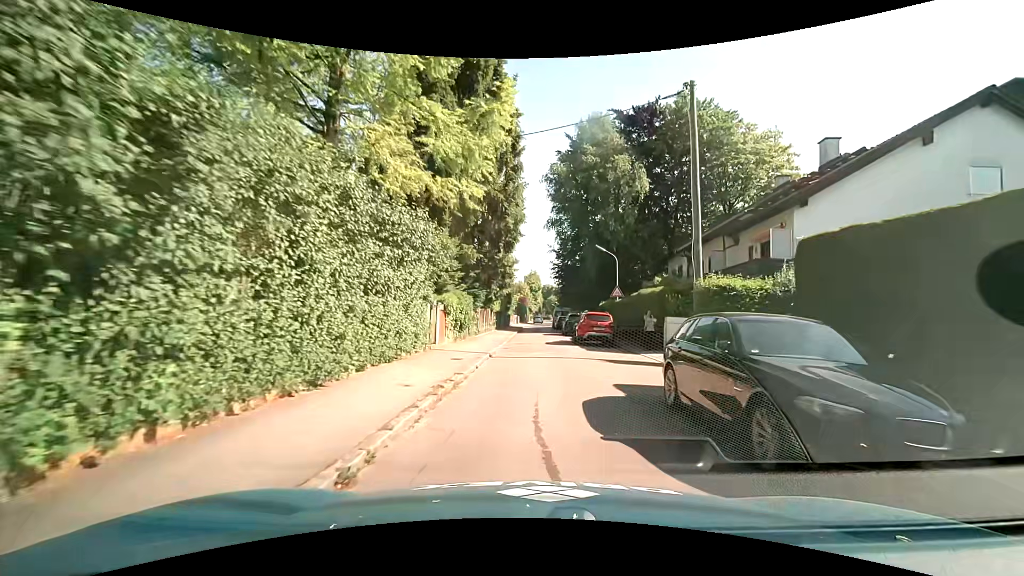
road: residential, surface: asphalt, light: Day
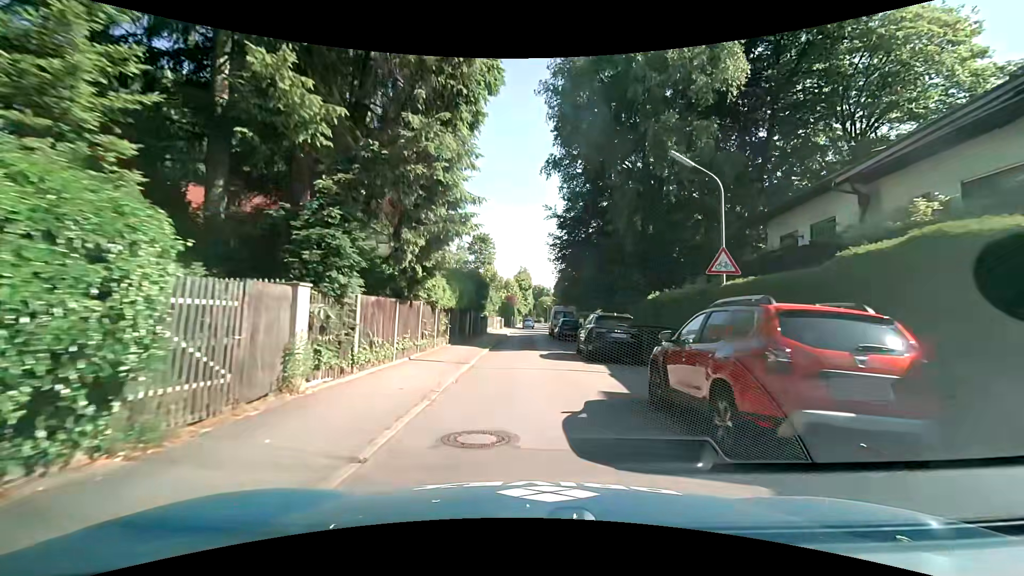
(0.0, +18.9) m; 0°
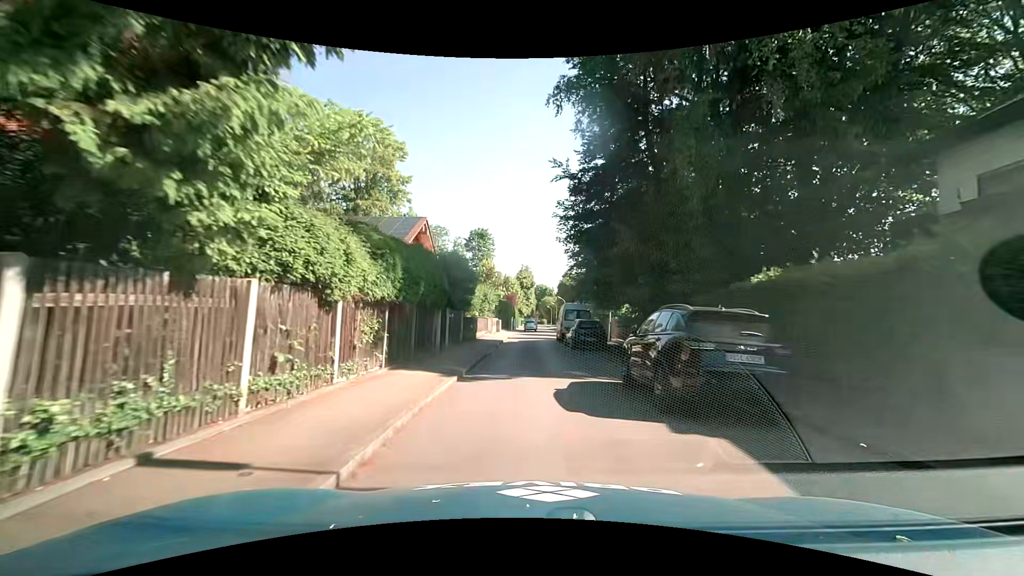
(+0.1, +9.3) m; +1°
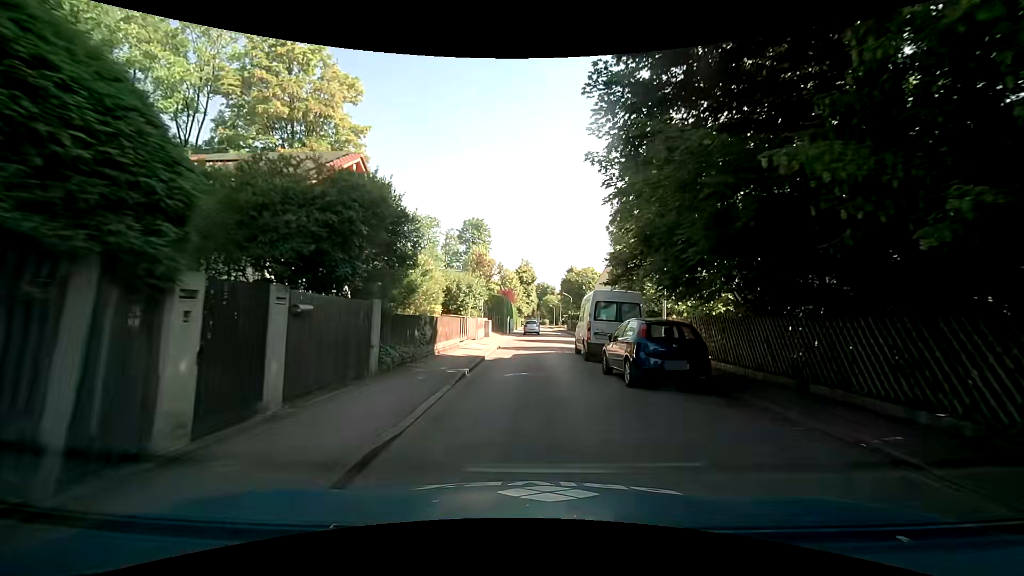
(-0.3, +13.3) m; -1°
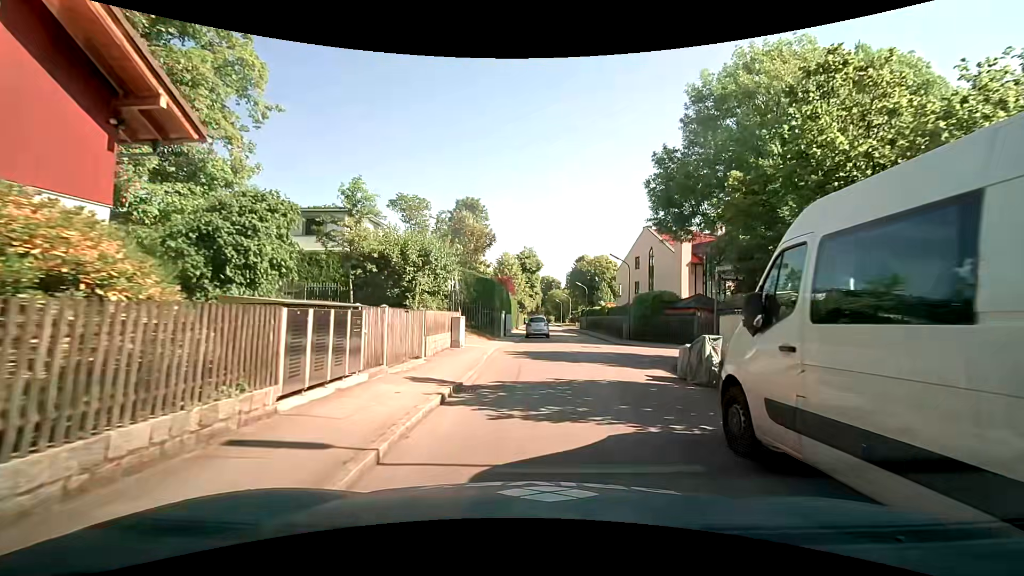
(-0.1, +15.9) m; 0°
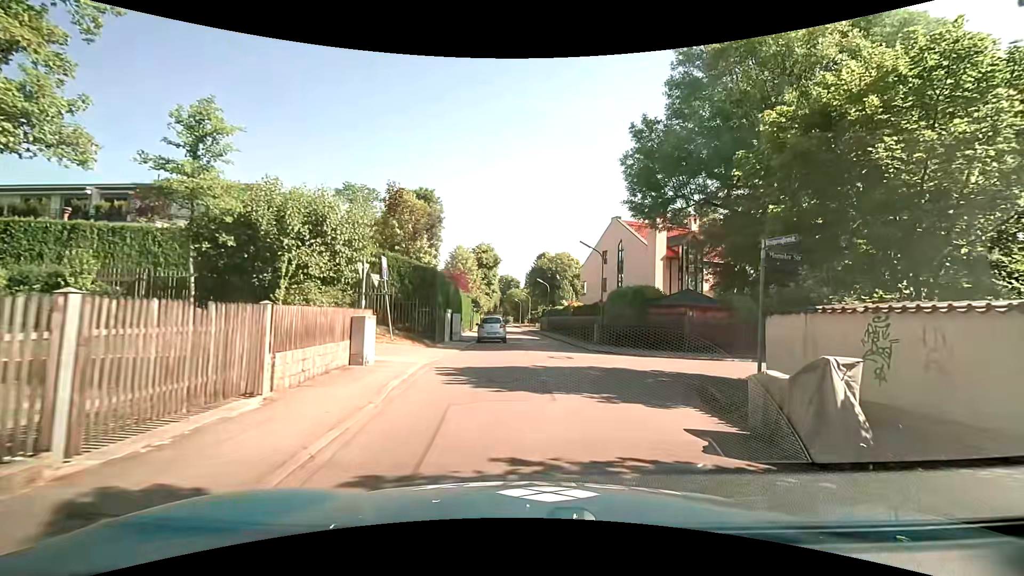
(+0.1, +6.2) m; +3°
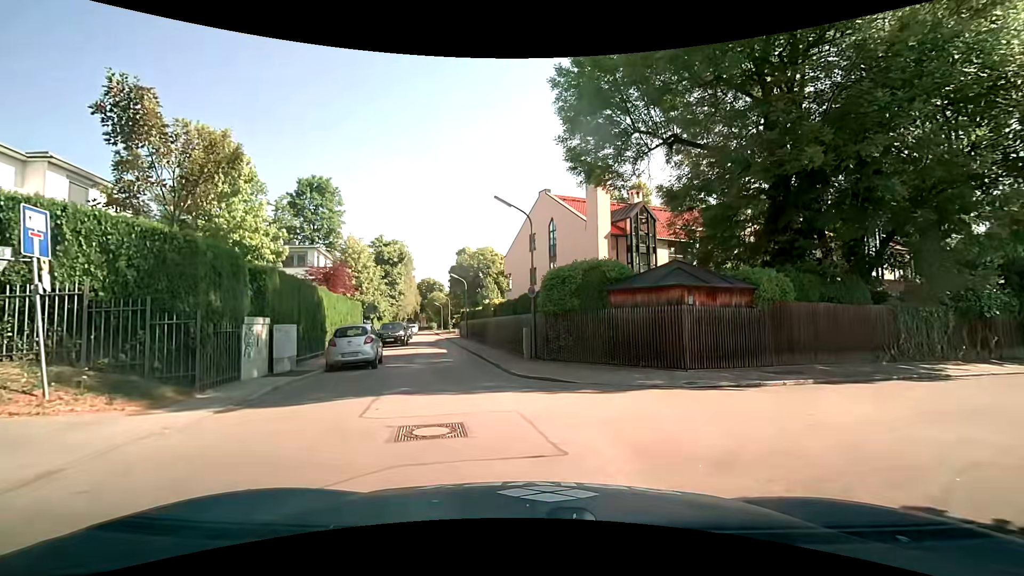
(+1.4, +10.7) m; +8°
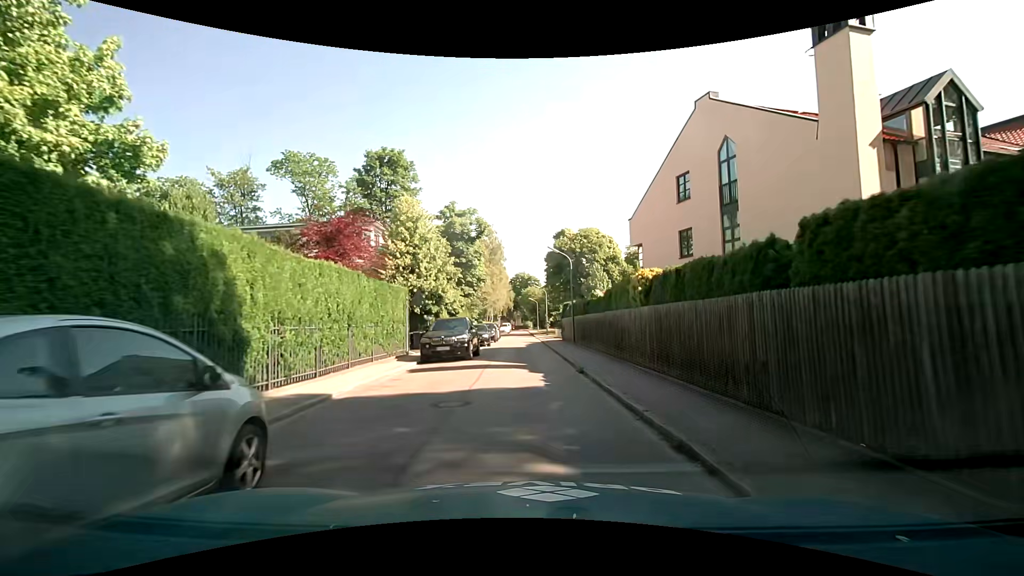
(-1.8, +15.9) m; -10°
(0, +10) (0, +20) (0, +30) (0, +40) (0, +50) (0, +60) (0, +70) (-1, +80) (-1, +90) (-1, +100) m
